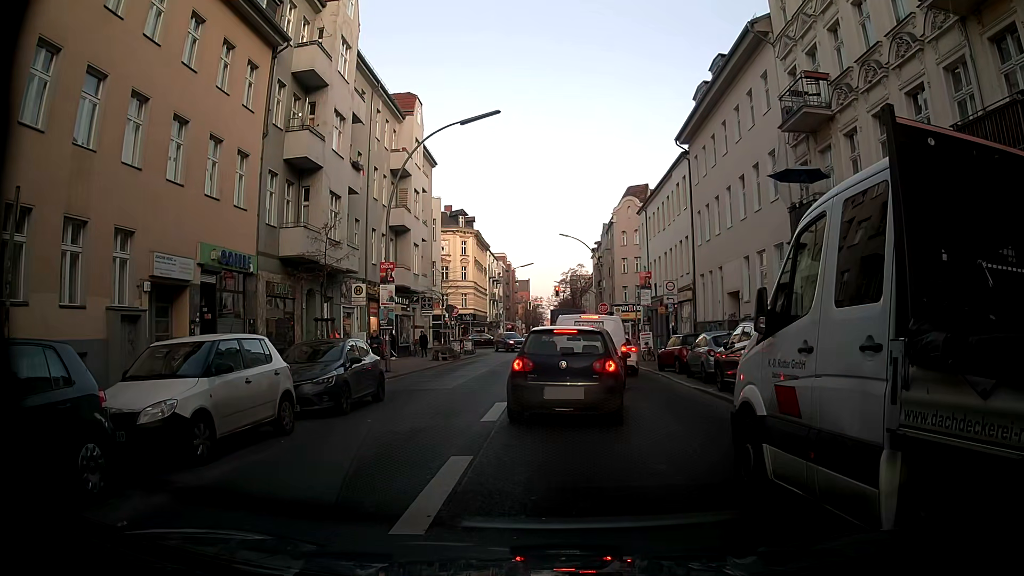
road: tertiary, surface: asphalt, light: Day
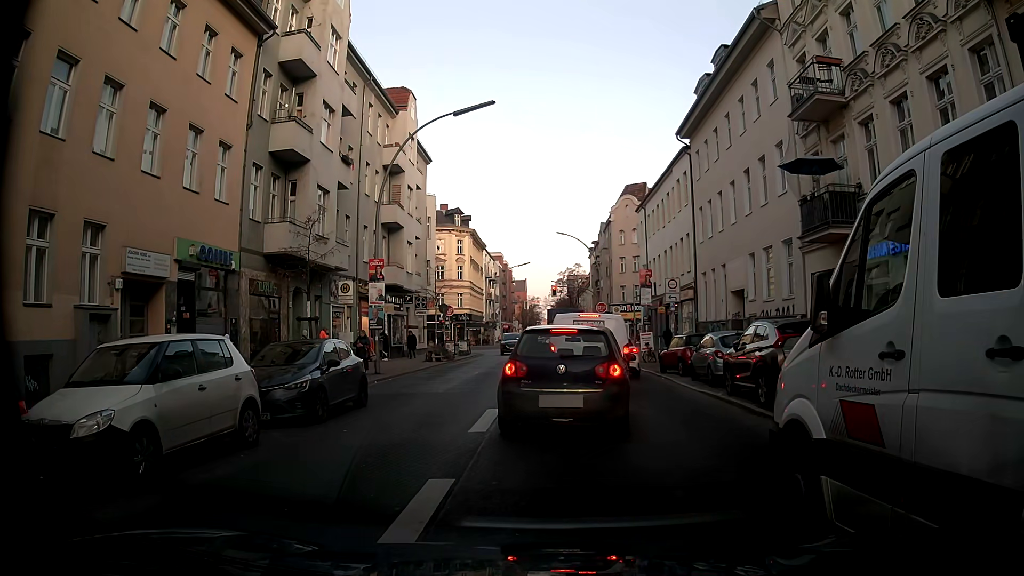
(0.0, +1.2) m; 0°
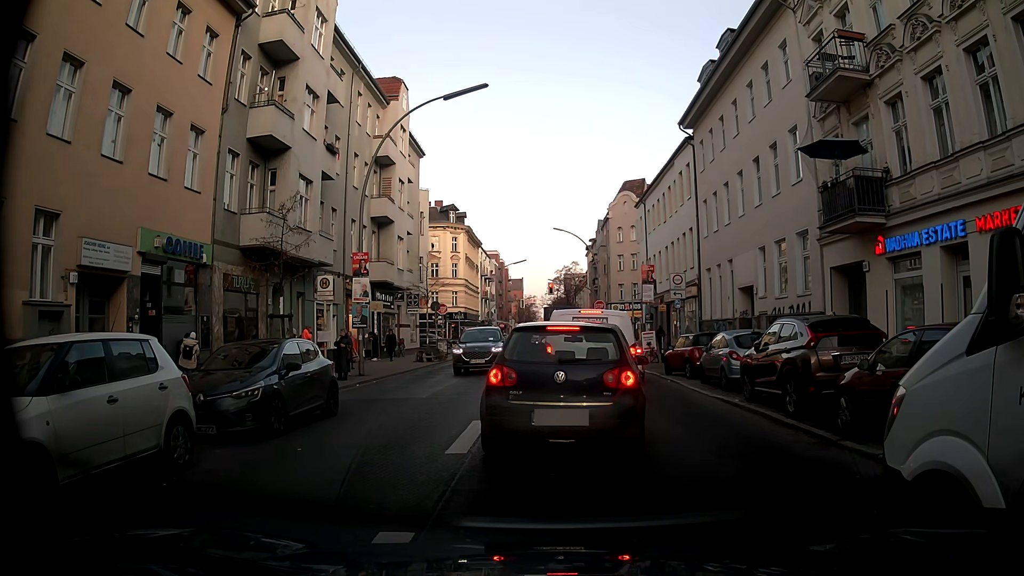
(0.0, +1.7) m; 0°
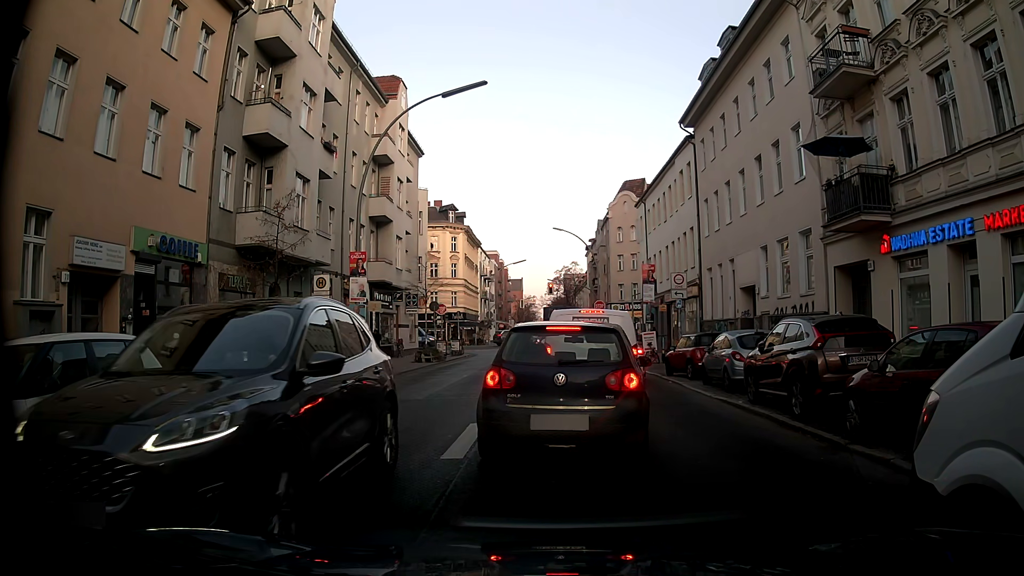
(0.0, +0.4) m; 0°
